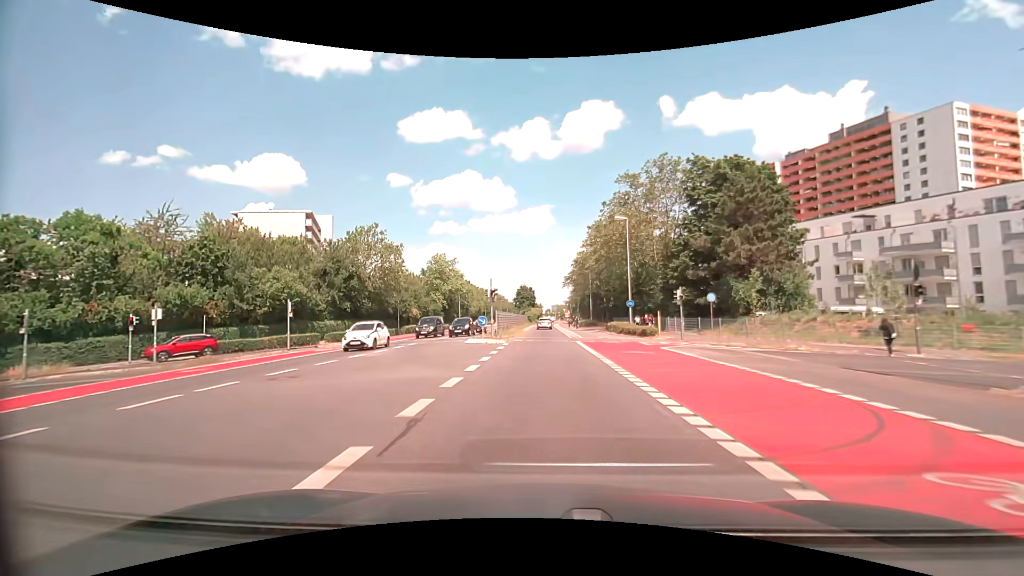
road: secondary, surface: asphalt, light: Day
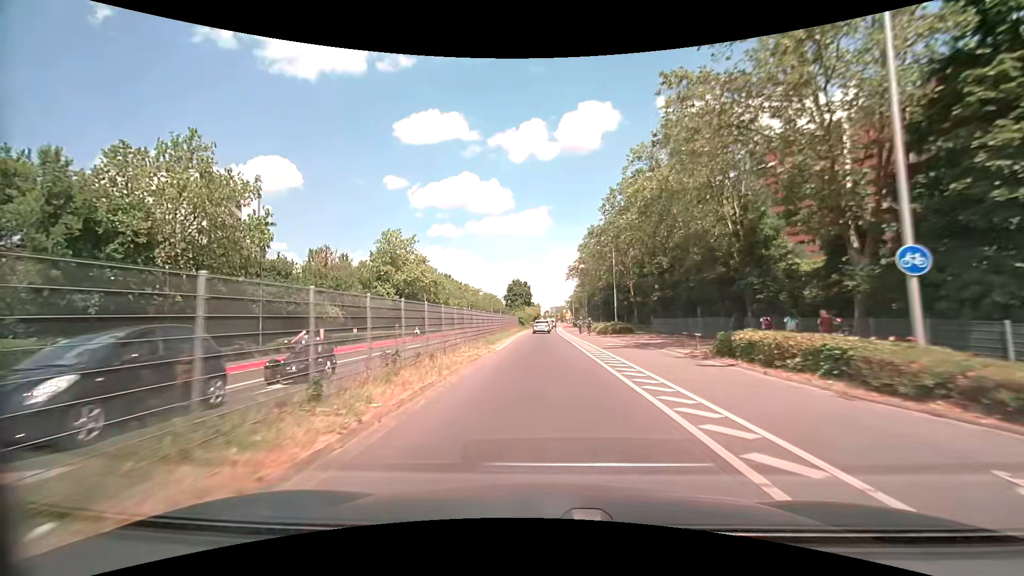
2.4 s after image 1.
(+0.1, +32.9) m; 0°
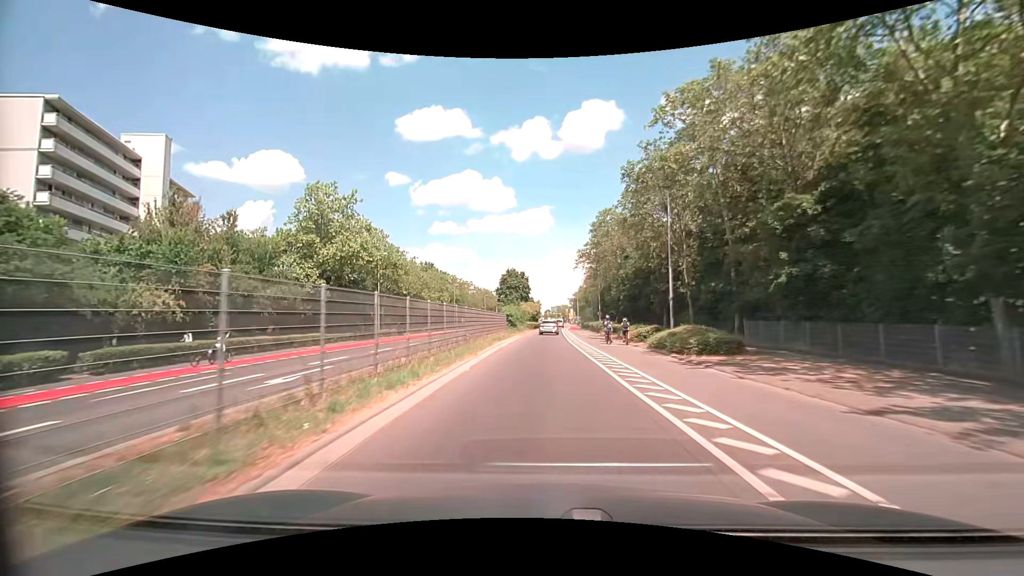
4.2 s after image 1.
(-0.1, +24.9) m; 0°
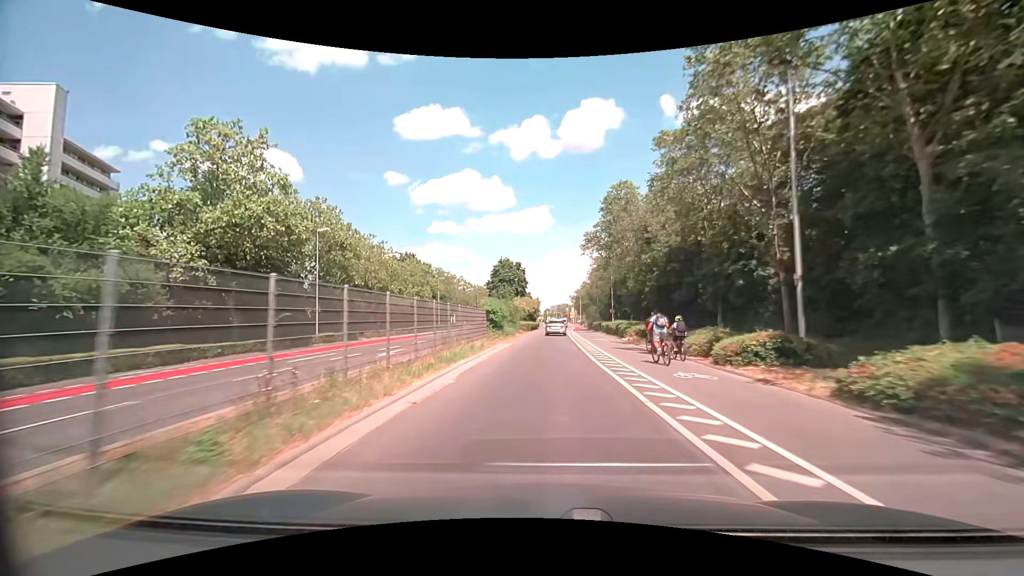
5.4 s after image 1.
(0.0, +16.7) m; 0°
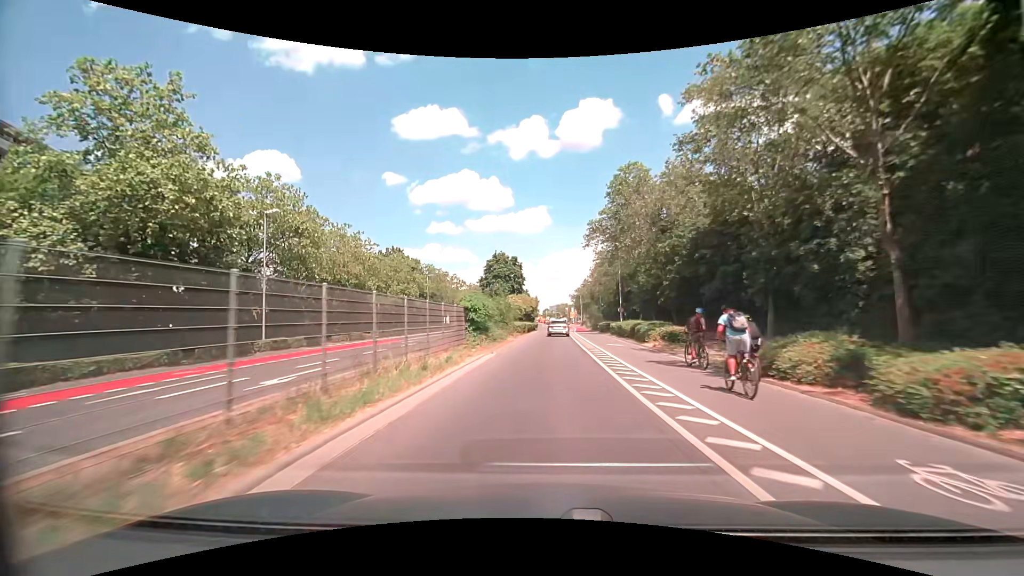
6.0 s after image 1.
(0.0, +8.3) m; 0°
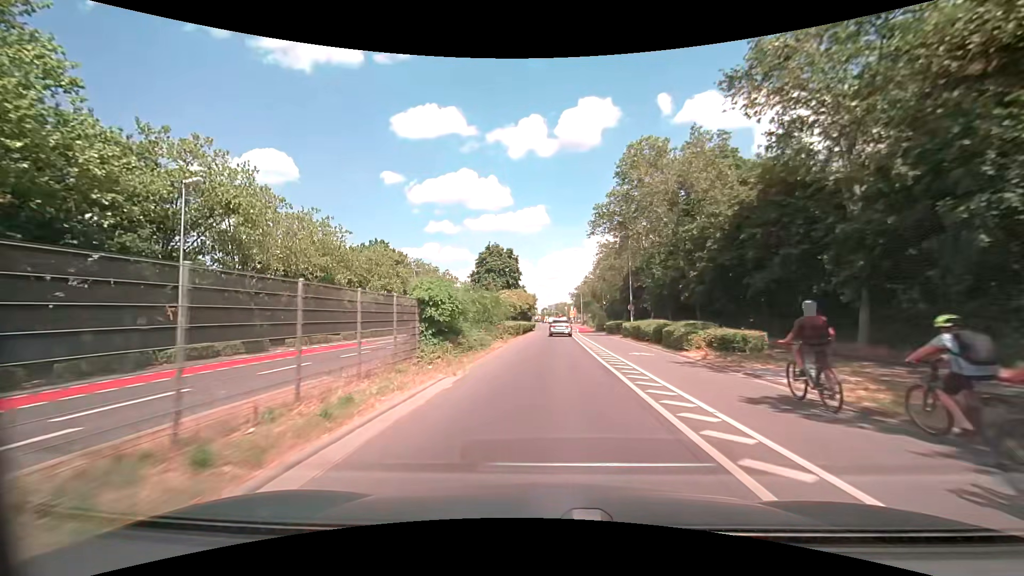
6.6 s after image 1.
(0.0, +8.3) m; 0°
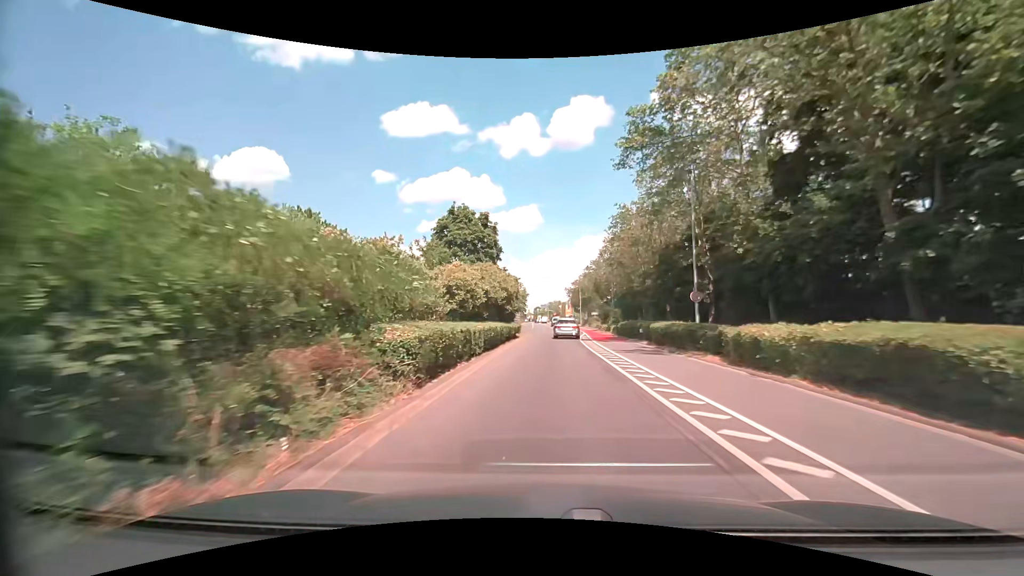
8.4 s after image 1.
(+0.2, +24.5) m; +1°
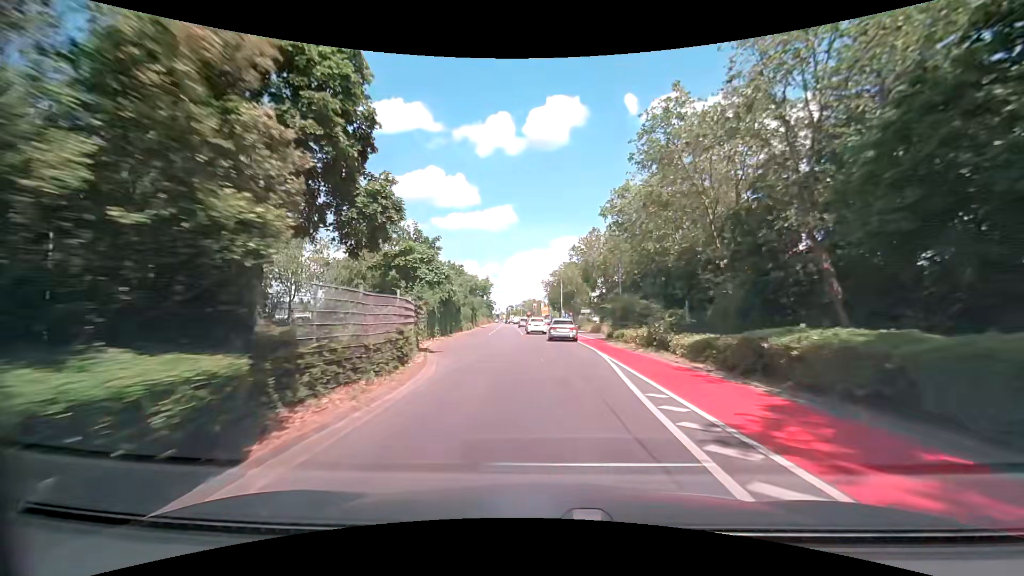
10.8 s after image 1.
(+0.6, +32.1) m; +3°
(0, +10) (0, +20) (+1, +30) (+1, +40) (+2, +50) (+3, +60) (+3, +70) (+2, +80) (+2, +90) (+1, +100) m
